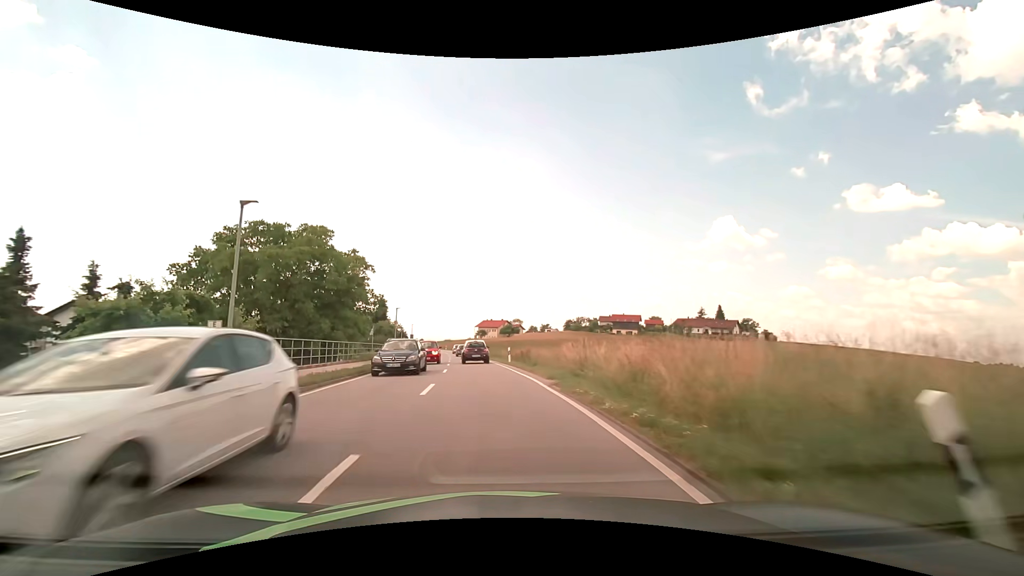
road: secondary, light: Day
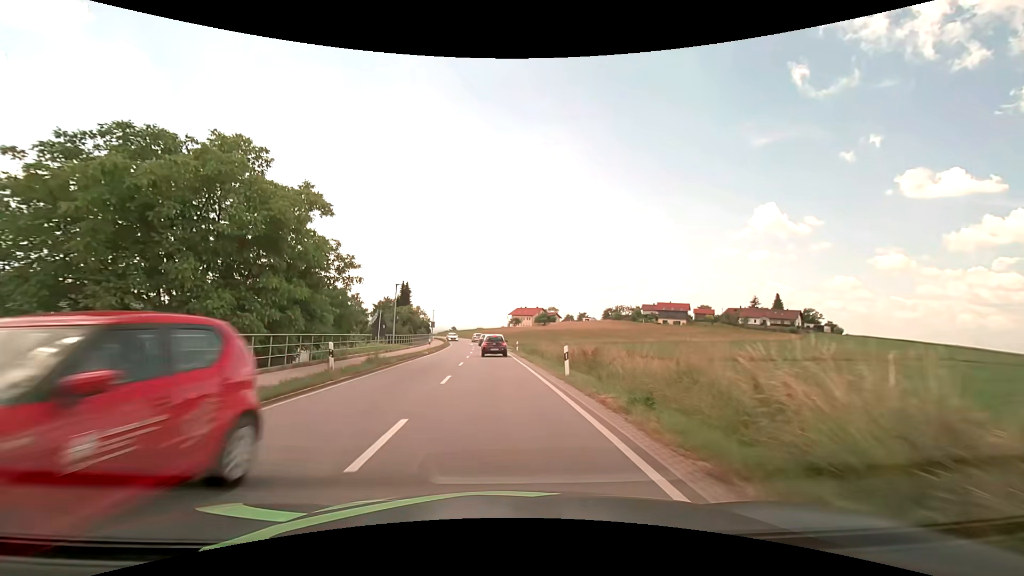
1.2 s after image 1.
(-0.6, +15.7) m; -4°
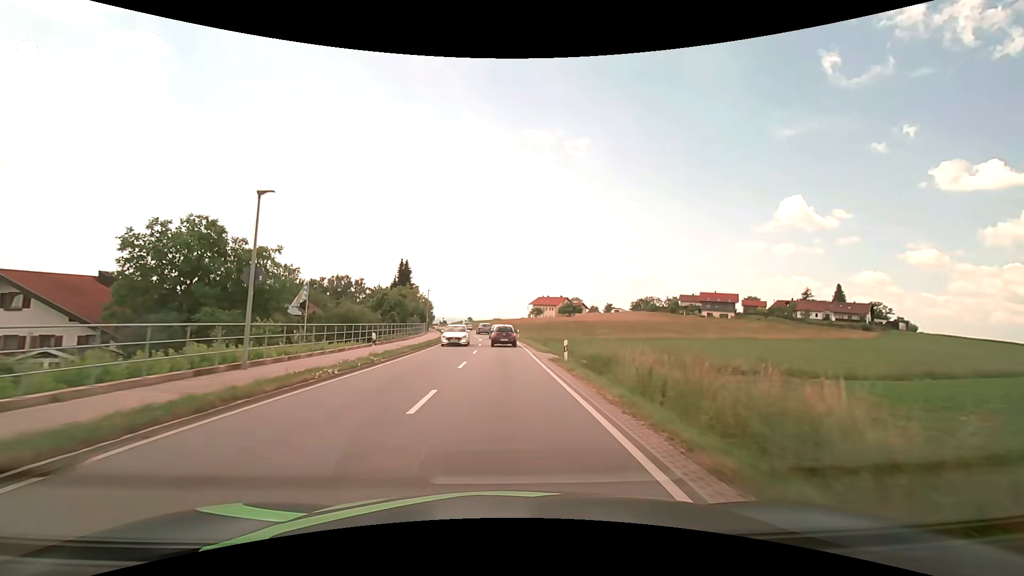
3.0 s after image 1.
(-0.6, +24.1) m; -2°
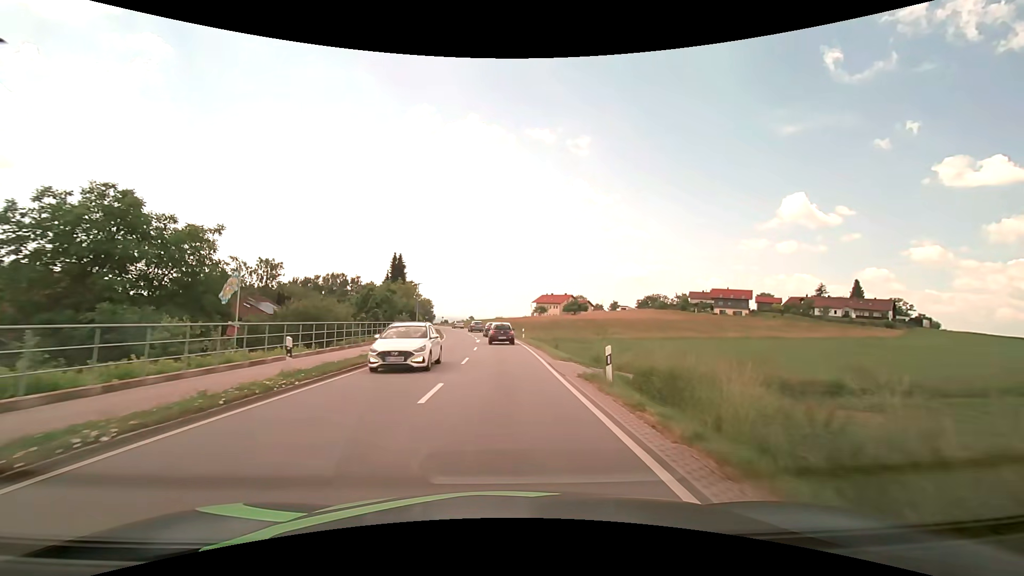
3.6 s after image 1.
(0.0, +8.1) m; 0°
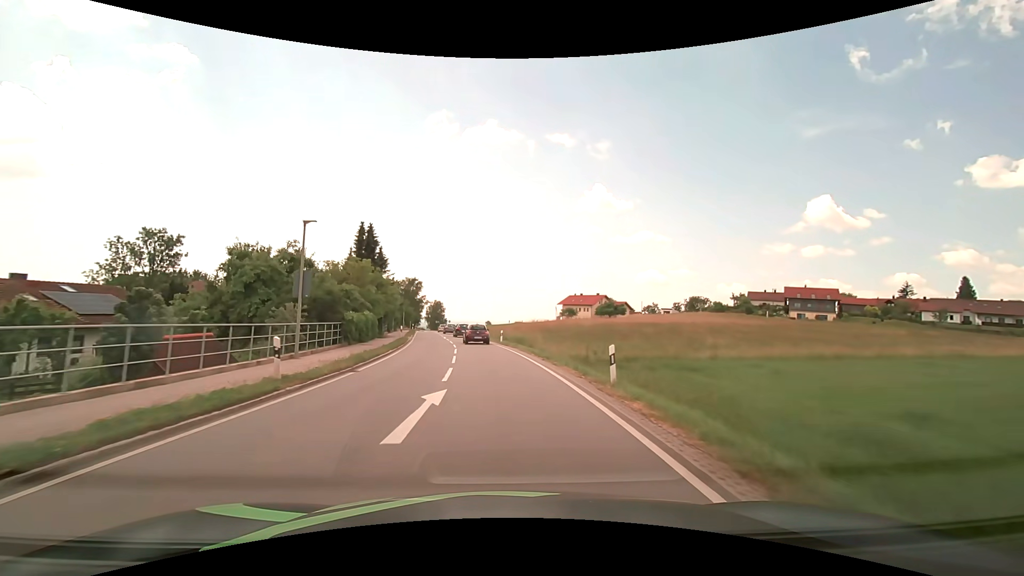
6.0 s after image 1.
(-0.5, +31.8) m; -2°
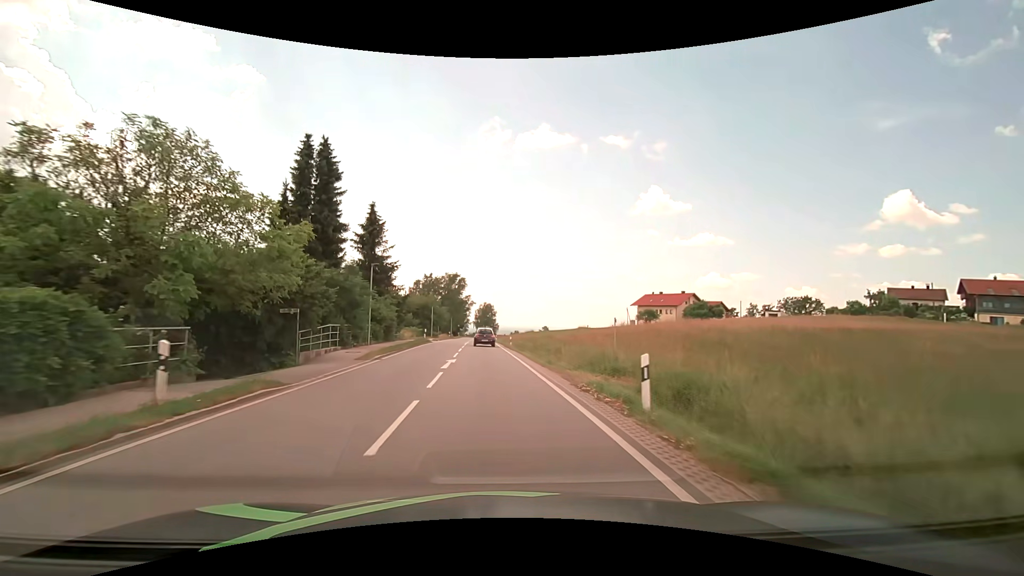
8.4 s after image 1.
(-1.6, +31.2) m; -6°
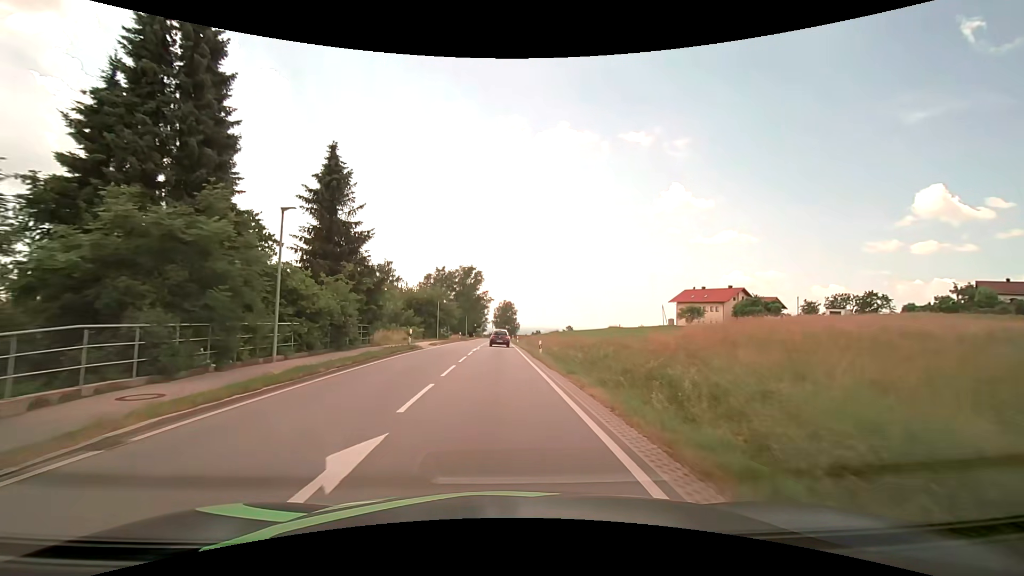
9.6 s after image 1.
(-0.3, +15.5) m; -2°
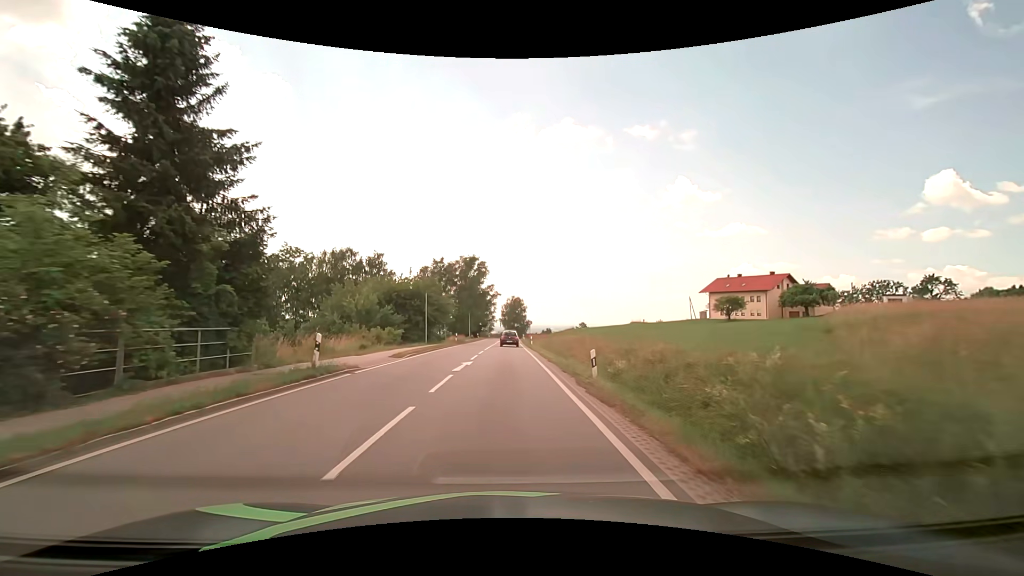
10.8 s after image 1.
(-0.2, +15.5) m; -1°
(0, +10) (0, +20) (0, +30) (0, +40) (0, +50) (0, +60) (0, +70) (0, +80) (0, +90) (+1, +100) m
